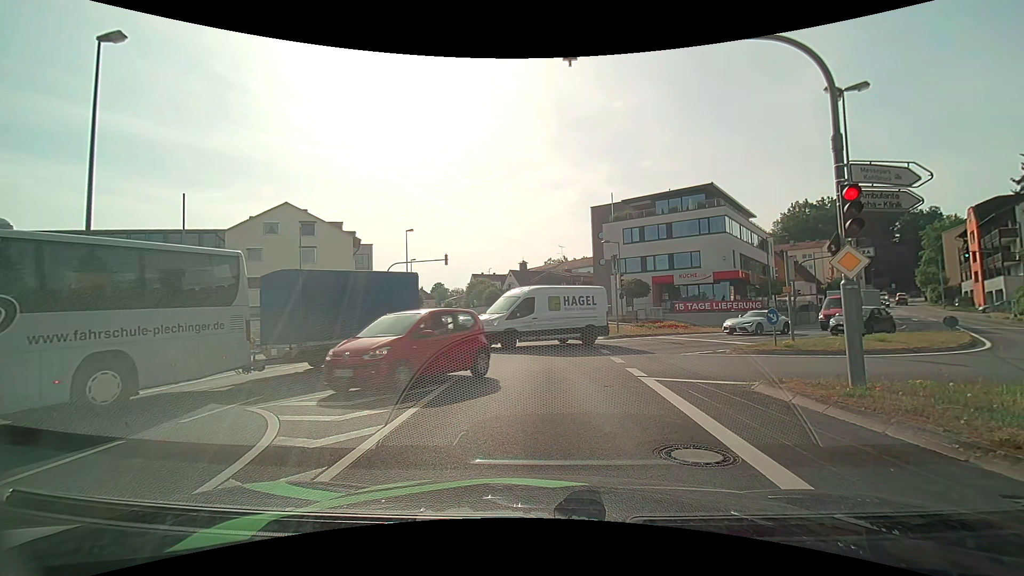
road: tertiary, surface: asphalt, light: Day
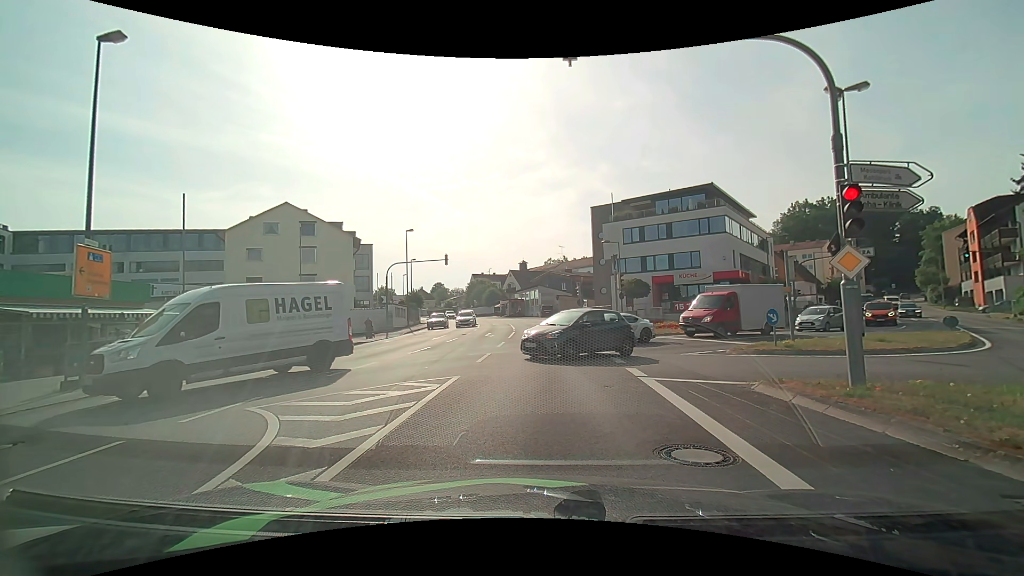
(0.0, 0.0) m; 0°
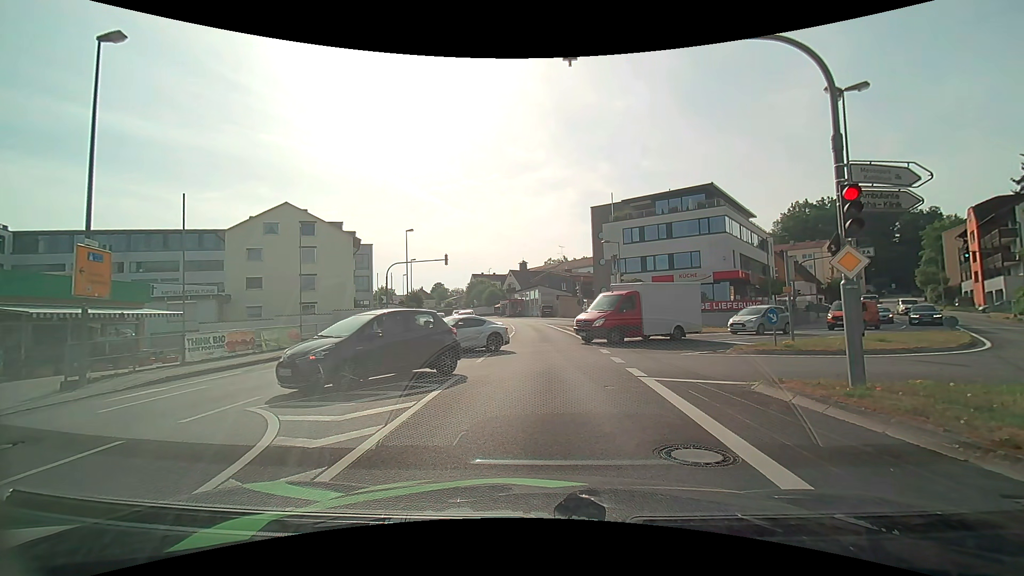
(0.0, 0.0) m; 0°
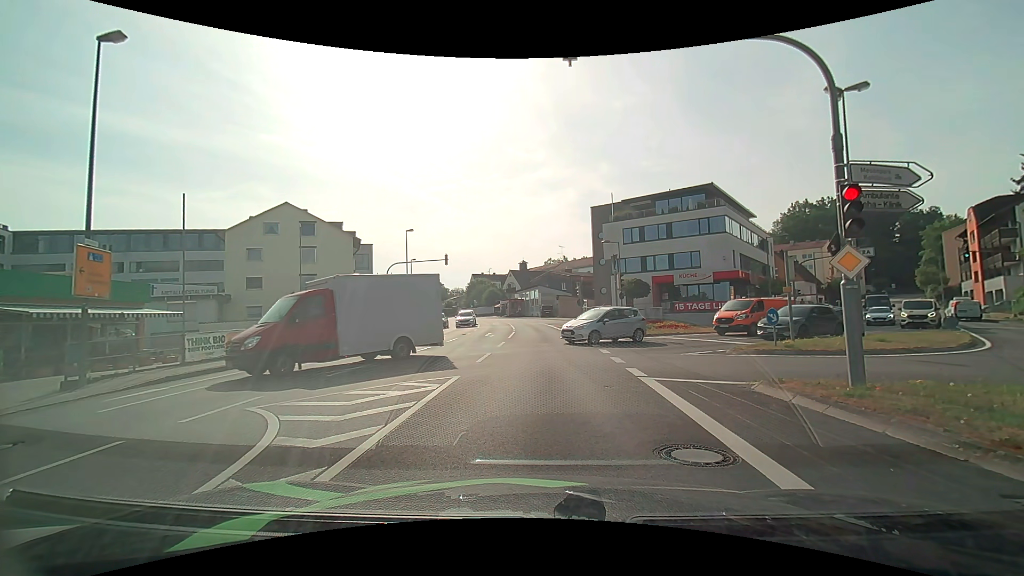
(0.0, 0.0) m; 0°
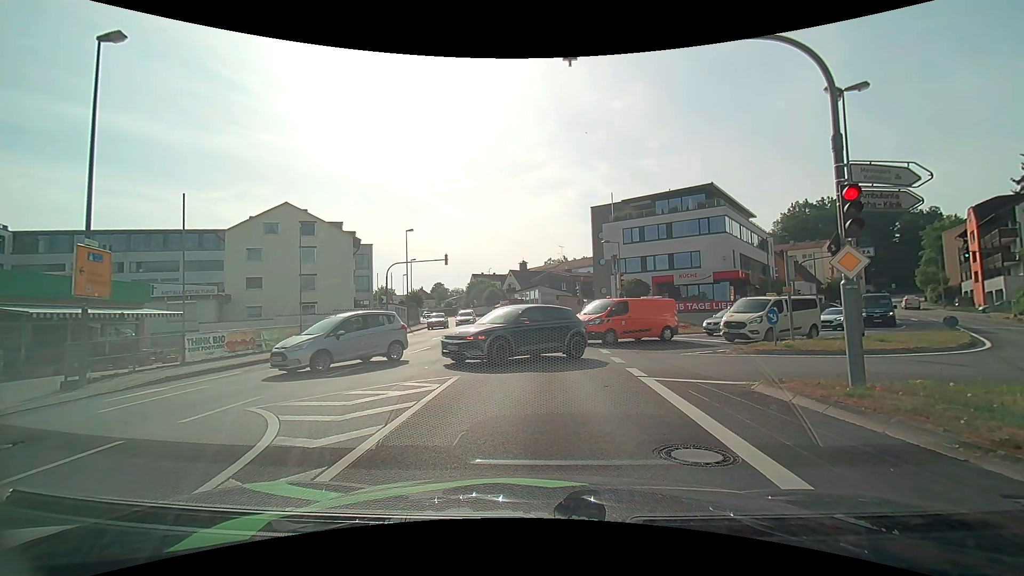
(0.0, 0.0) m; 0°
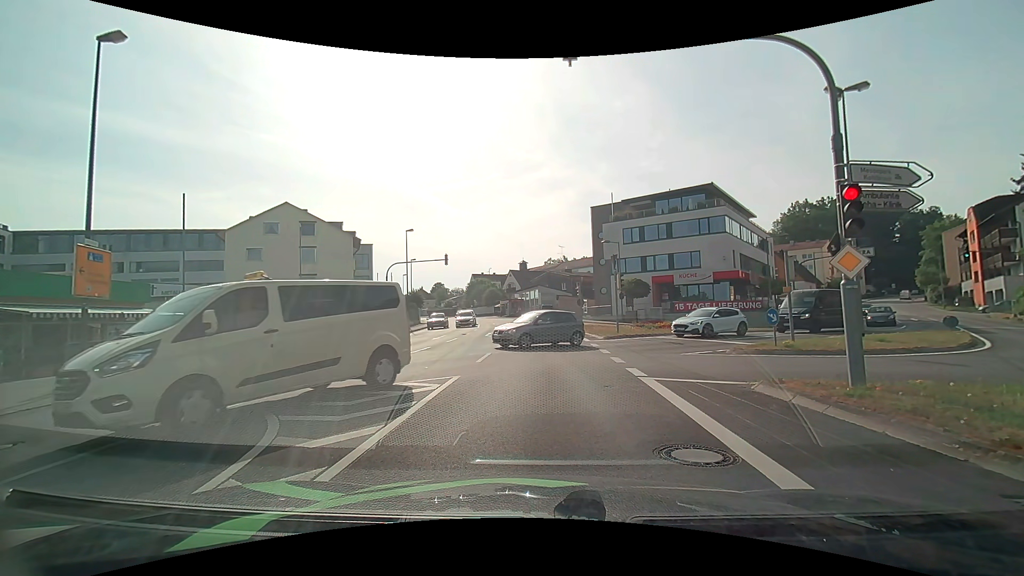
(0.0, 0.0) m; 0°
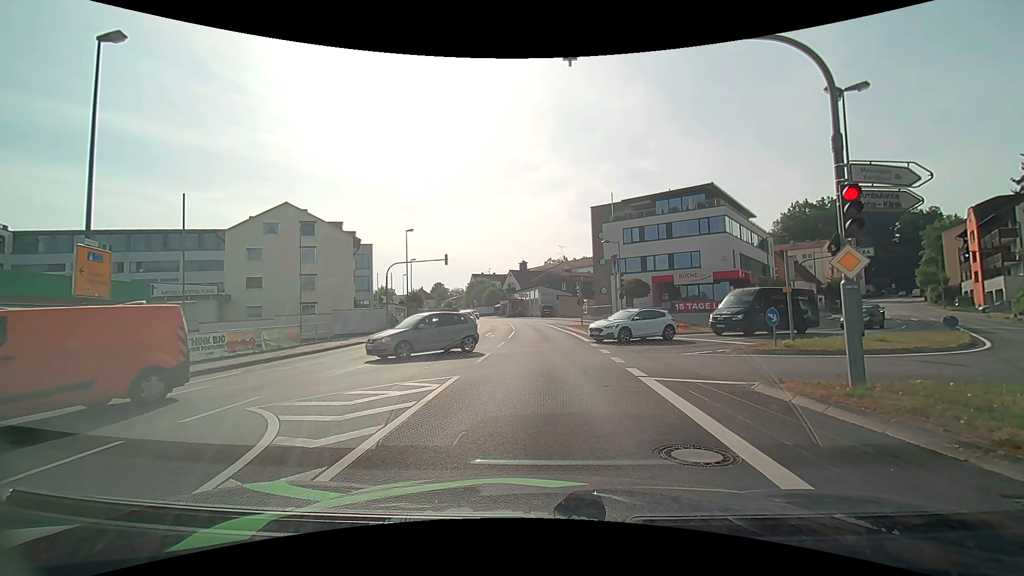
(0.0, 0.0) m; 0°
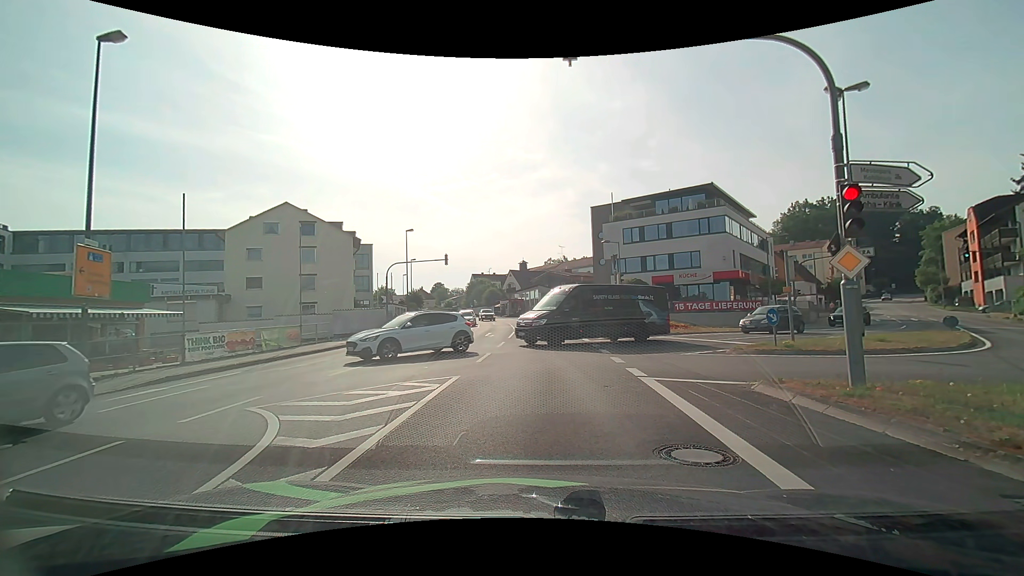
(0.0, 0.0) m; 0°
(0, +10) (0, +20) (0, +30) (0, +40) (-1, +50) (-2, +60) (-4, +70) (-6, +79) (-9, +89) (-12, +99) m
